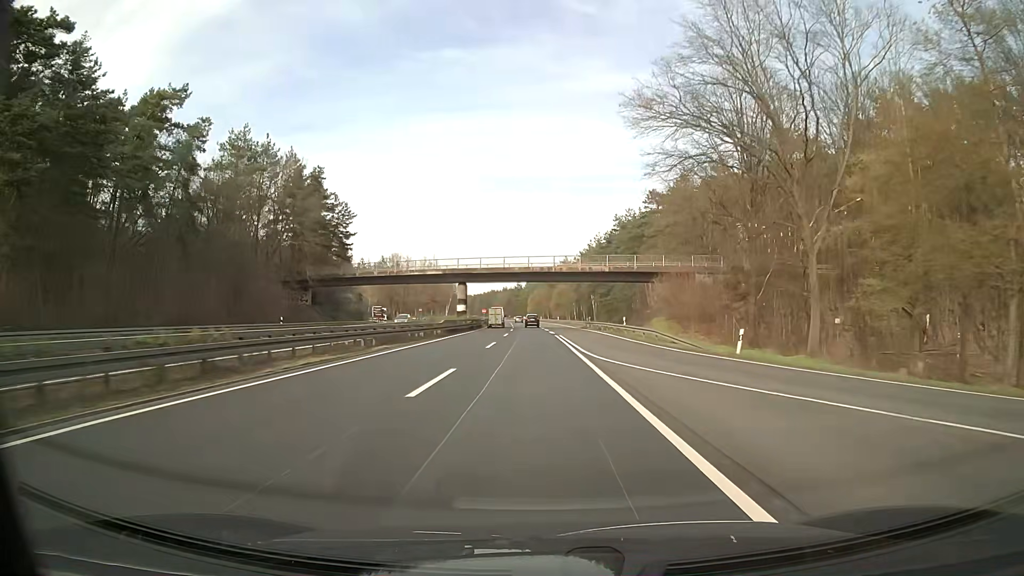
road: trunk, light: Day
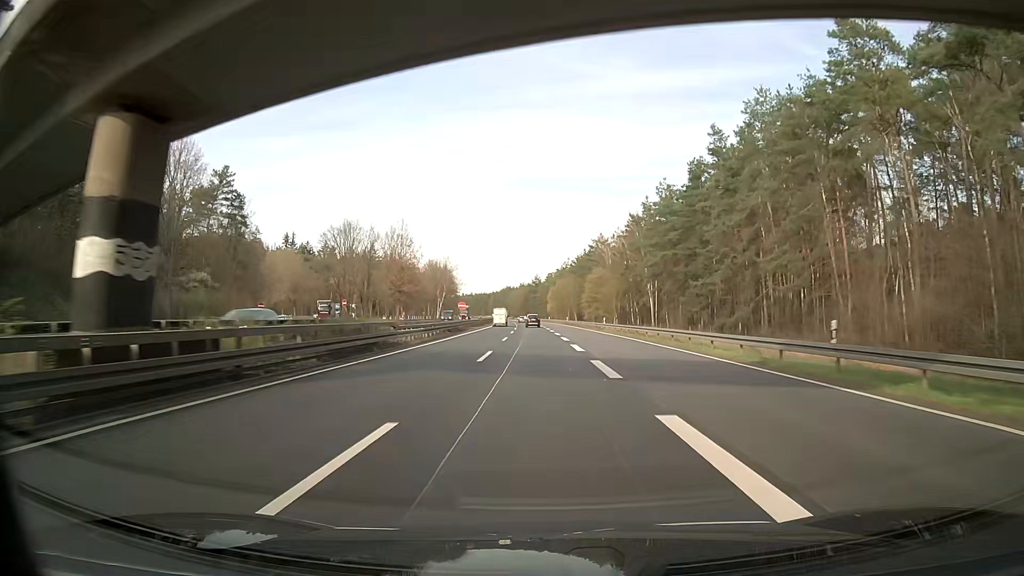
(-1.2, +63.2) m; -2°
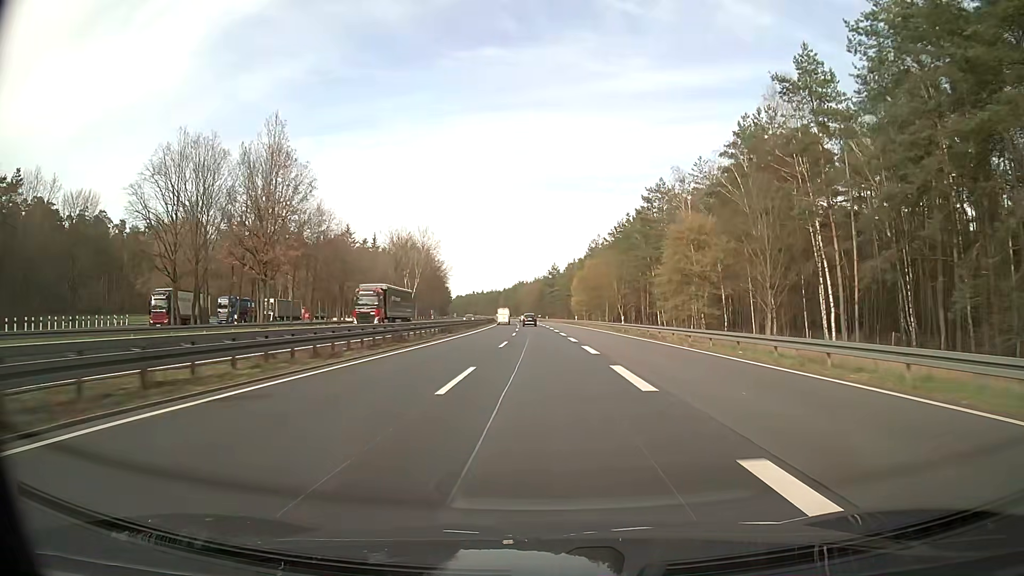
(-0.8, +63.2) m; -2°
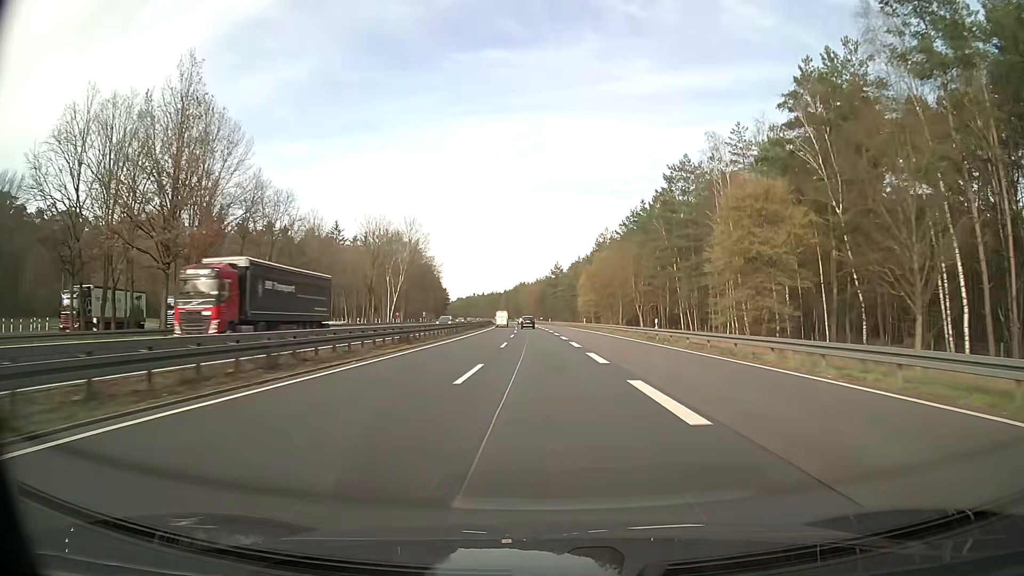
(0.0, +15.8) m; 0°
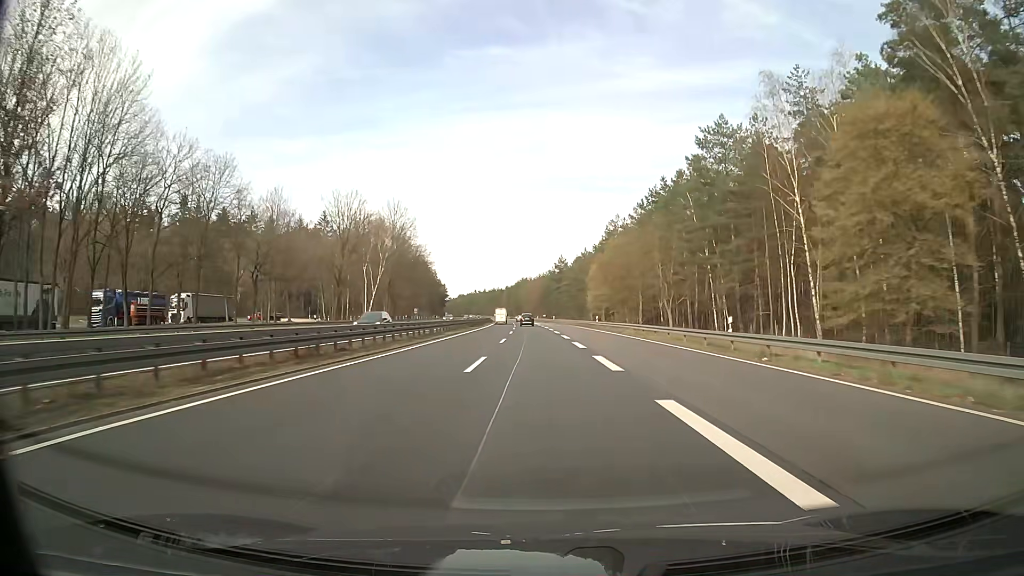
(-0.1, +15.8) m; 0°
